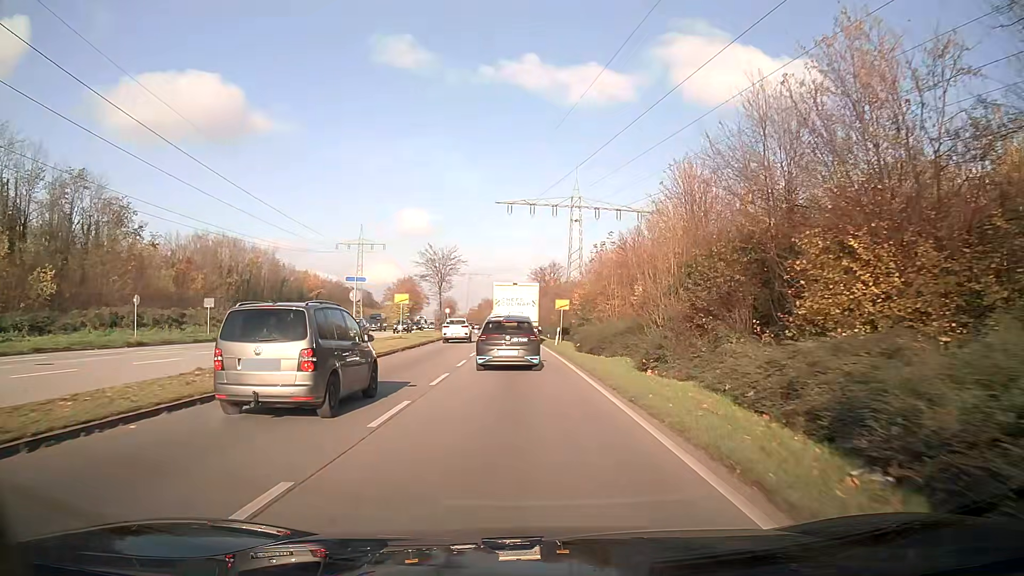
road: primary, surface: asphalt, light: Day
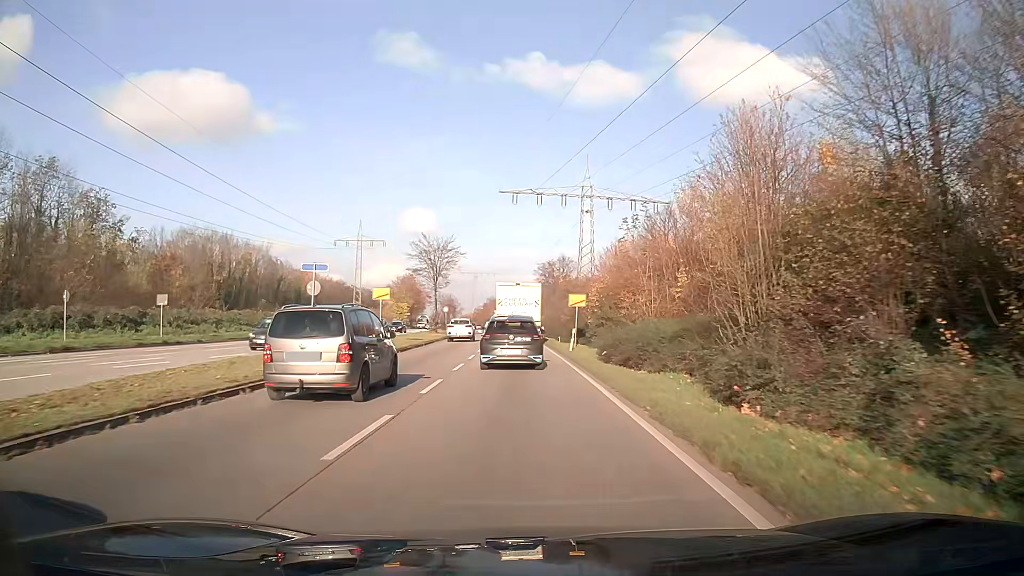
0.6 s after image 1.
(0.0, +8.1) m; -1°
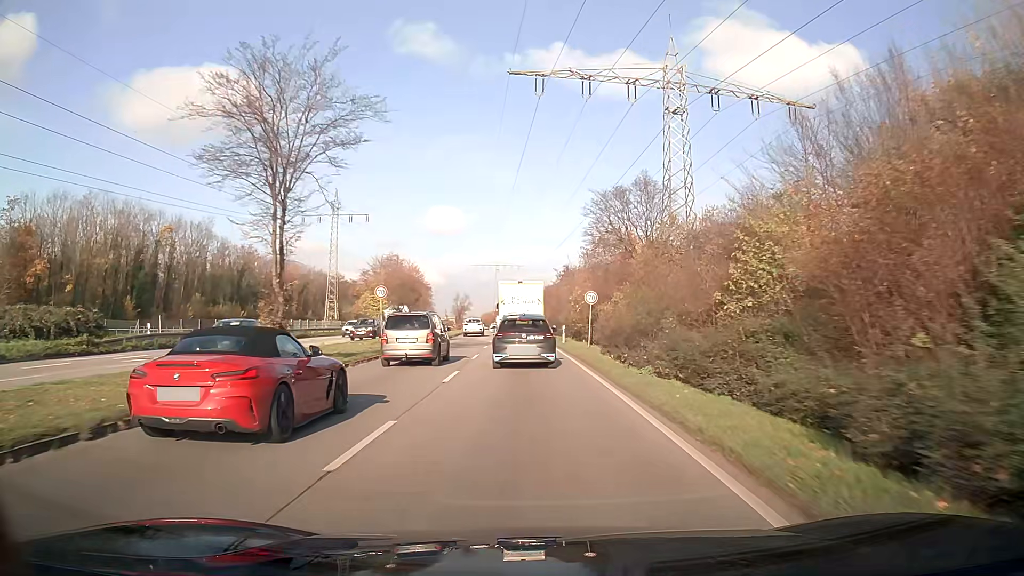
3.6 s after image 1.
(-0.9, +43.4) m; -2°
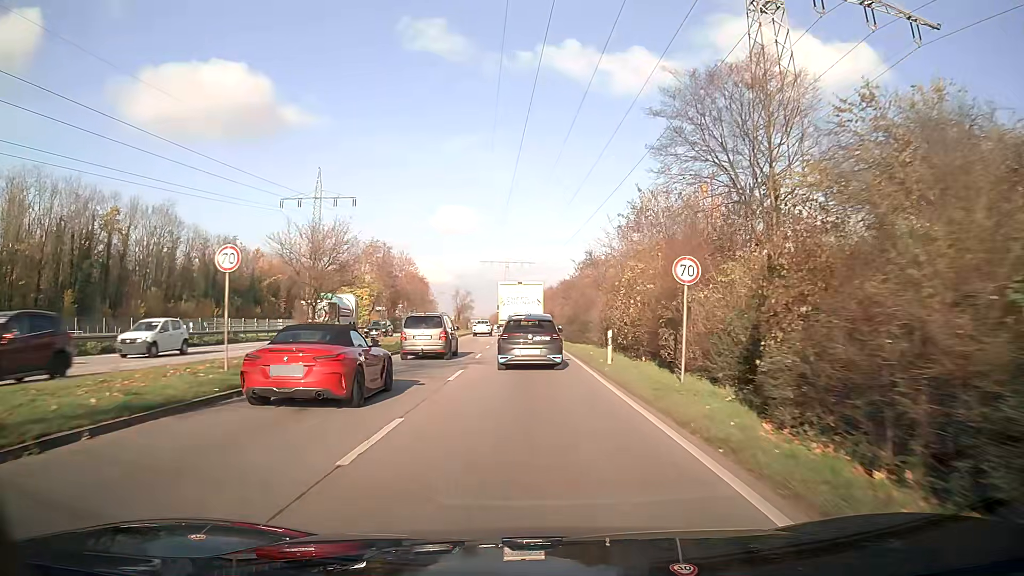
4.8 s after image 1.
(-0.1, +17.9) m; -1°
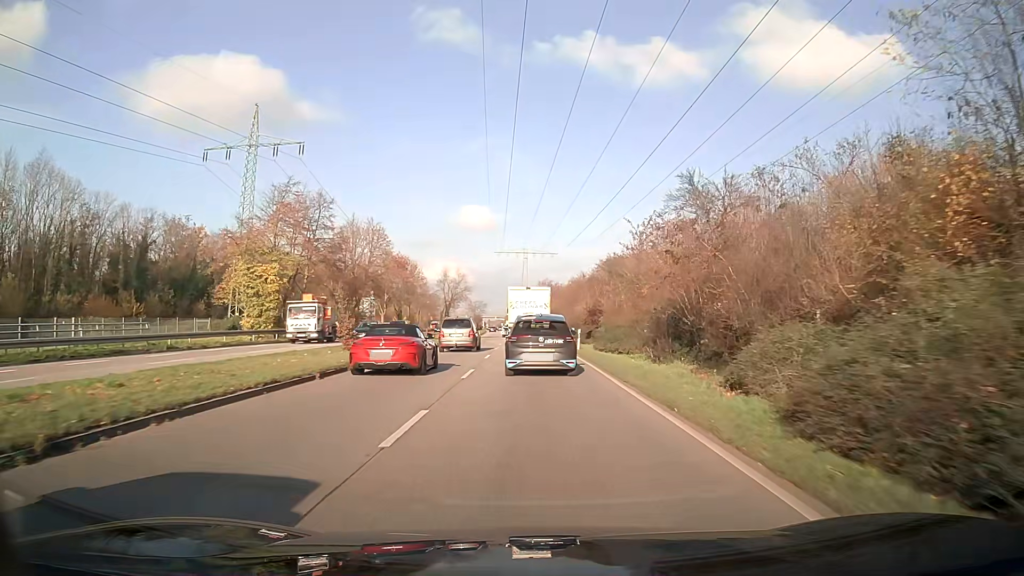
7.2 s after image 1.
(-0.5, +35.5) m; -1°
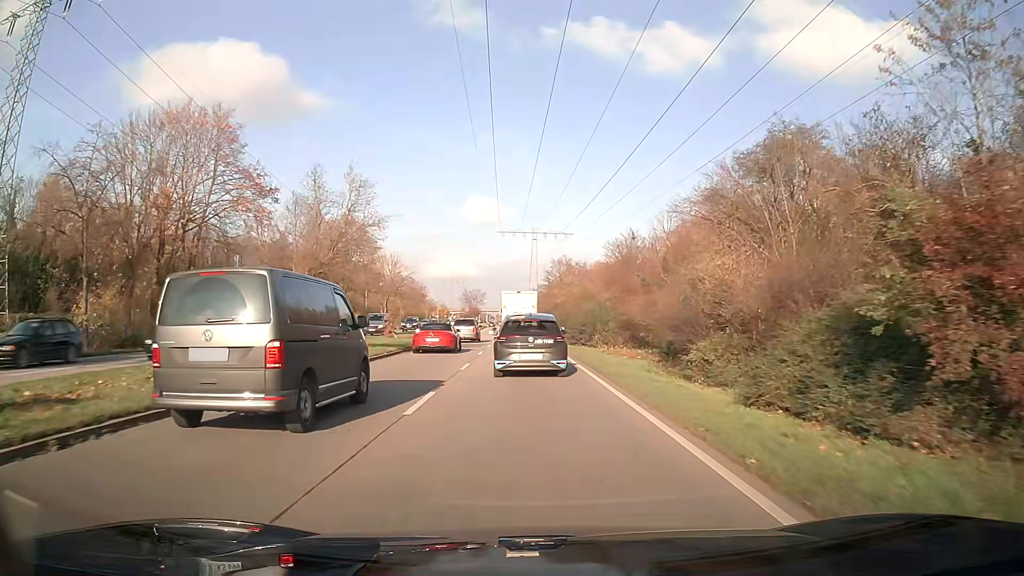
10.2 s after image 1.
(-0.3, +43.1) m; -1°
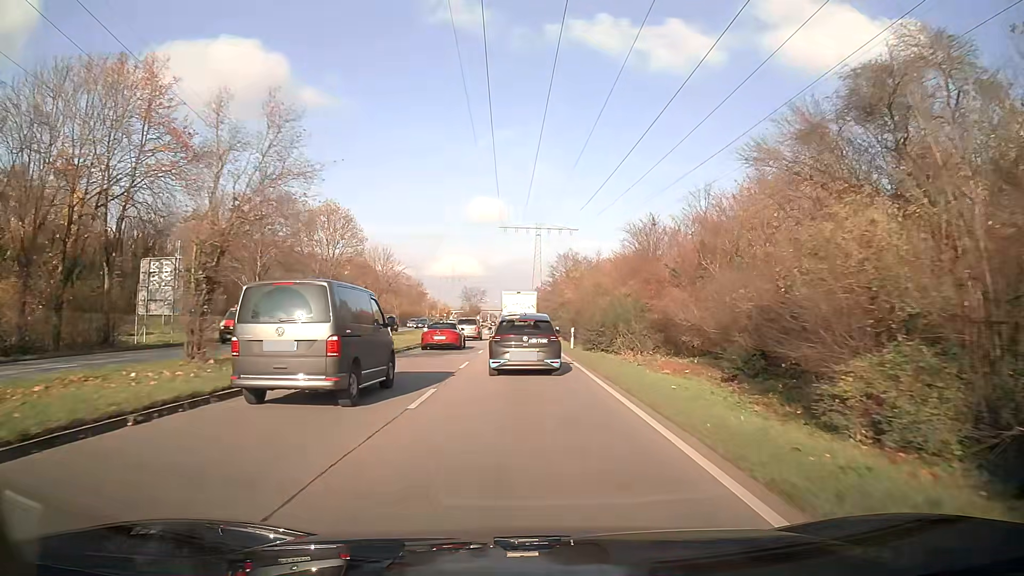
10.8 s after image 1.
(0.0, +8.6) m; 0°
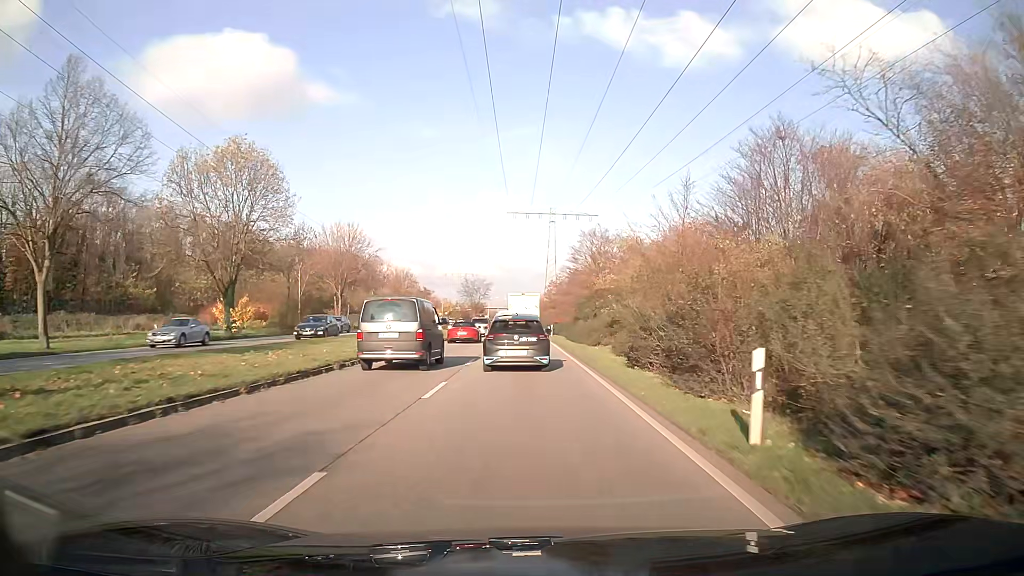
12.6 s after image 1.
(-0.2, +26.0) m; -1°
